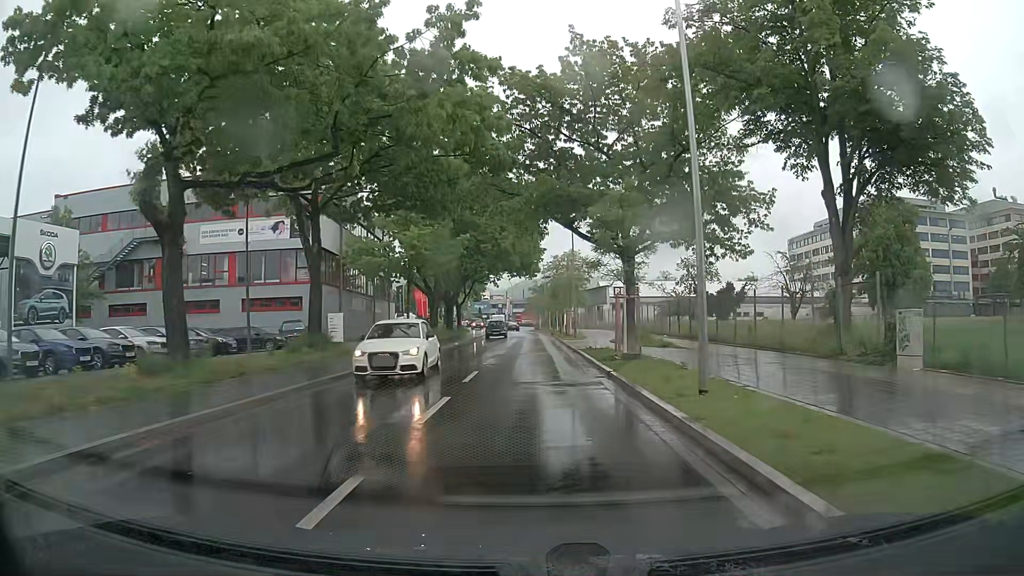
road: tertiary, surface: asphalt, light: Day
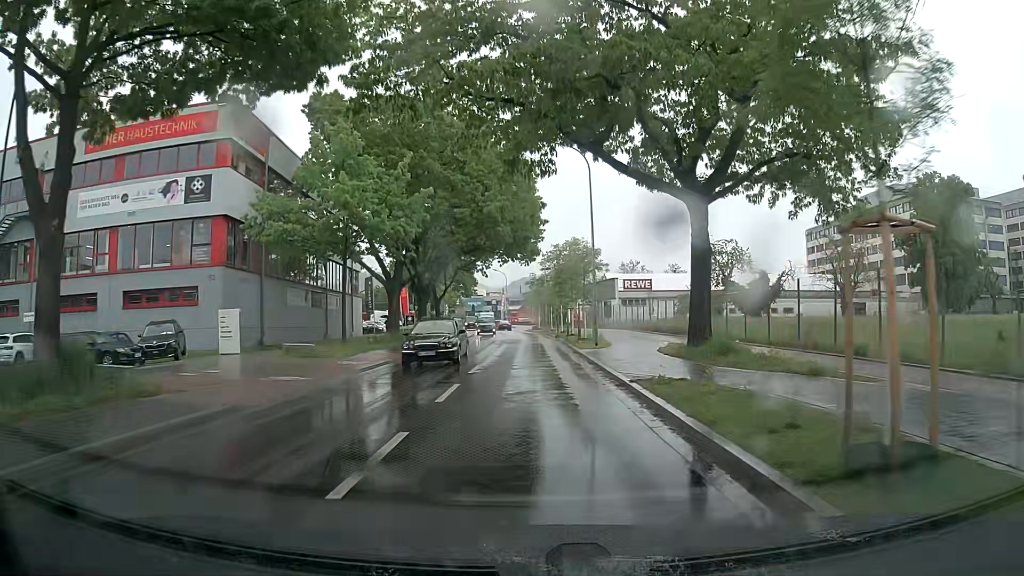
(+0.3, +15.8) m; +1°
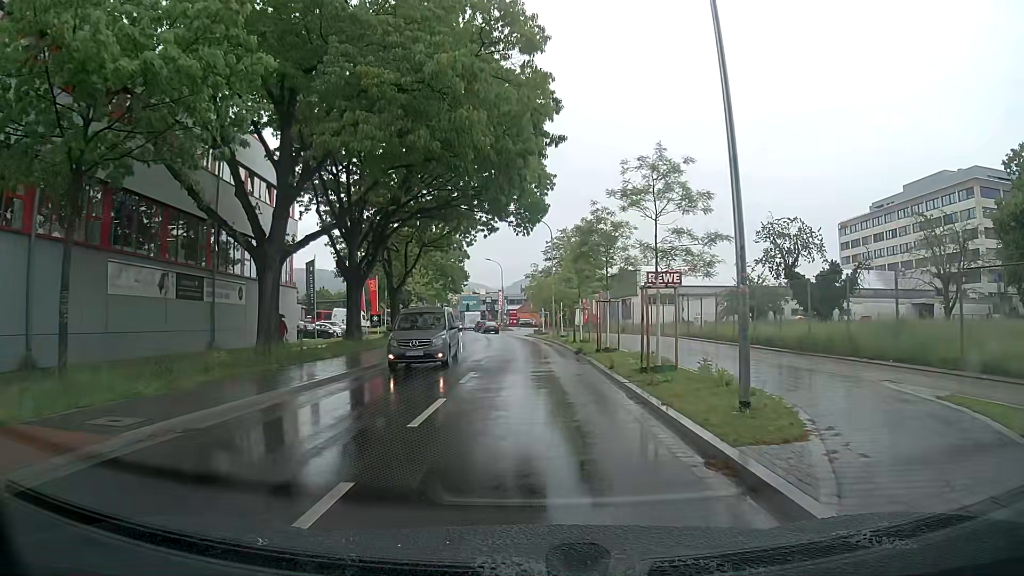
(+0.1, +20.5) m; 0°
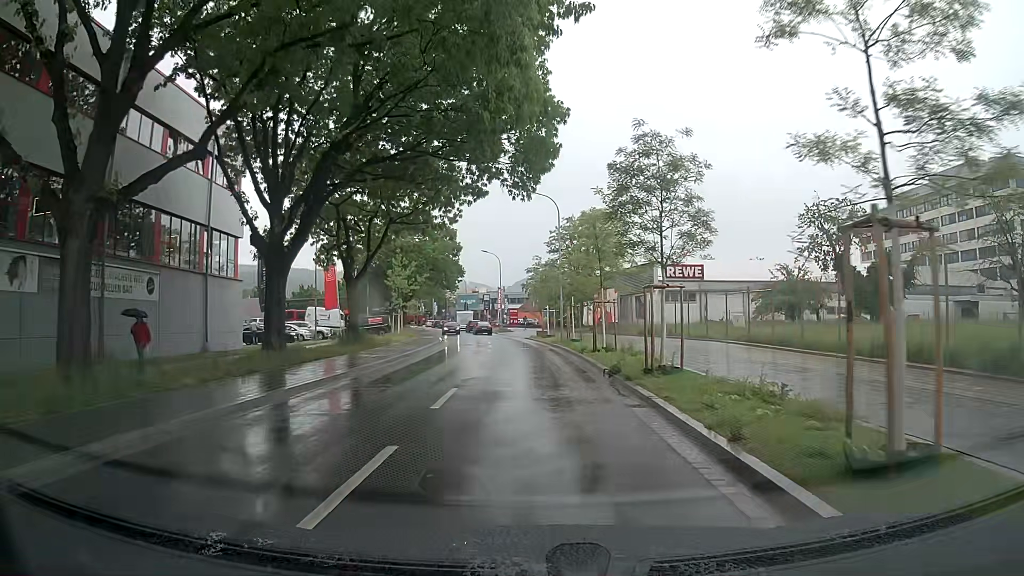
(0.0, +10.4) m; -1°
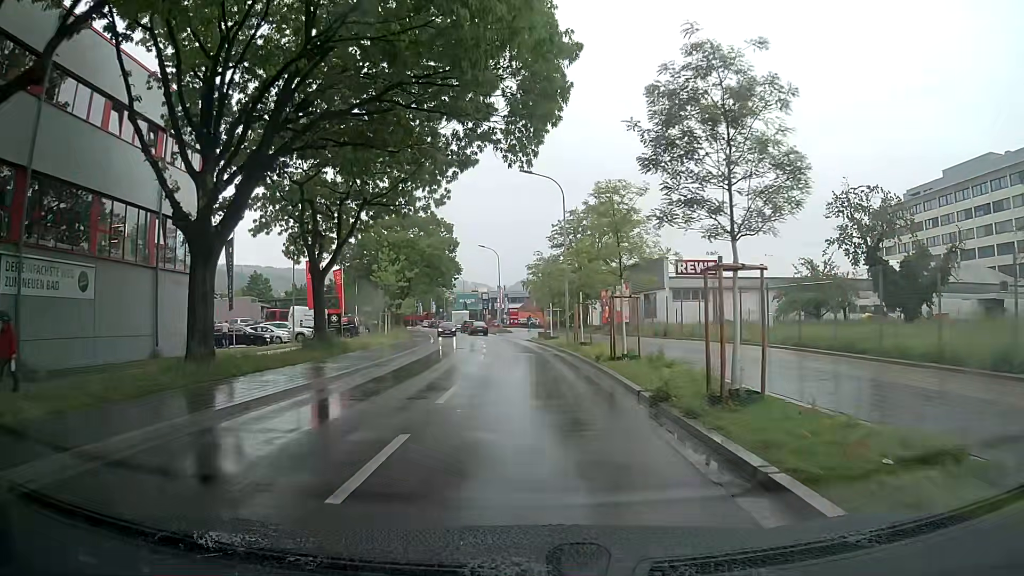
(+0.1, +5.3) m; +2°
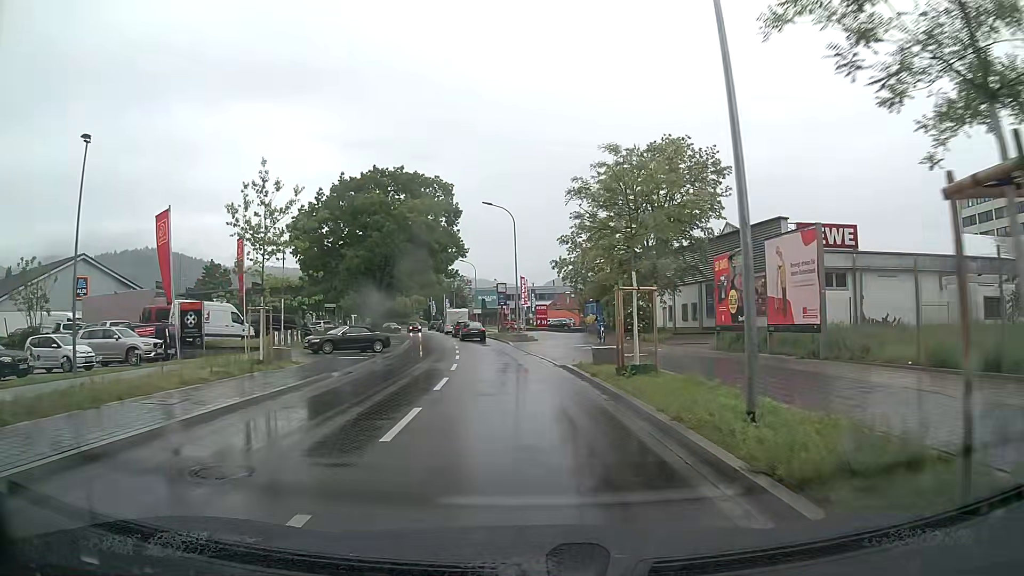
(-0.7, +27.3) m; -4°
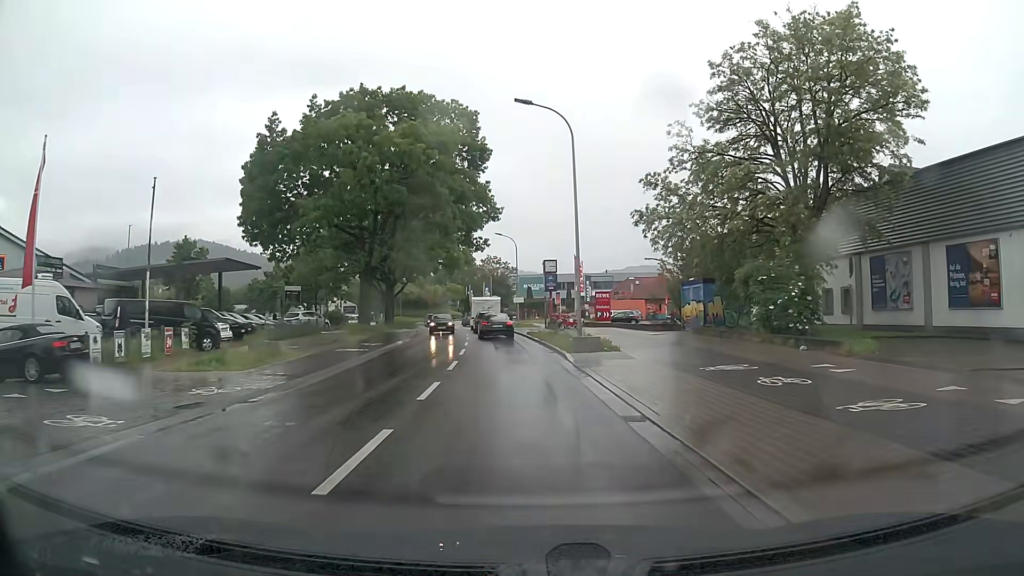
(-0.4, +20.7) m; -3°
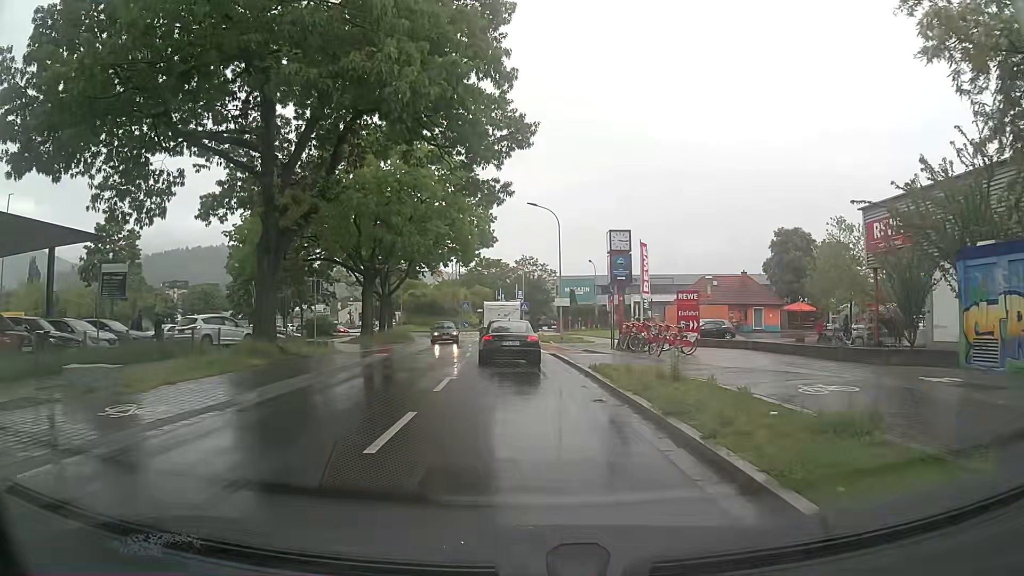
(-0.7, +22.0) m; -3°
(0, +10) (0, +20) (-1, +30) (-1, +40) (-2, +50) (-3, +60) (-4, +70) (-1, +79) (+1, +89) (-4, +98) m
